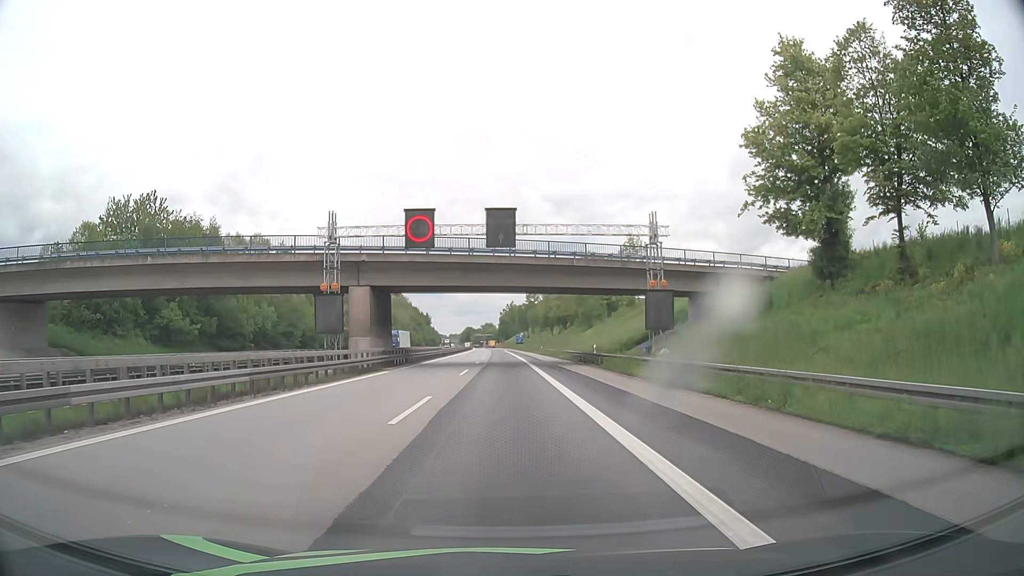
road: motorway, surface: asphalt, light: Day
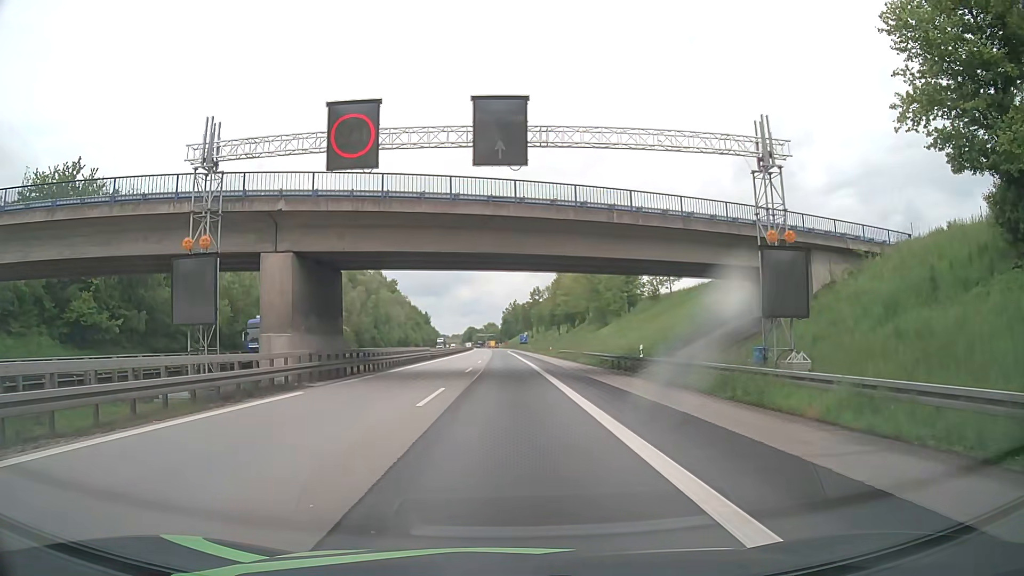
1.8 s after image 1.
(0.0, +14.8) m; 0°
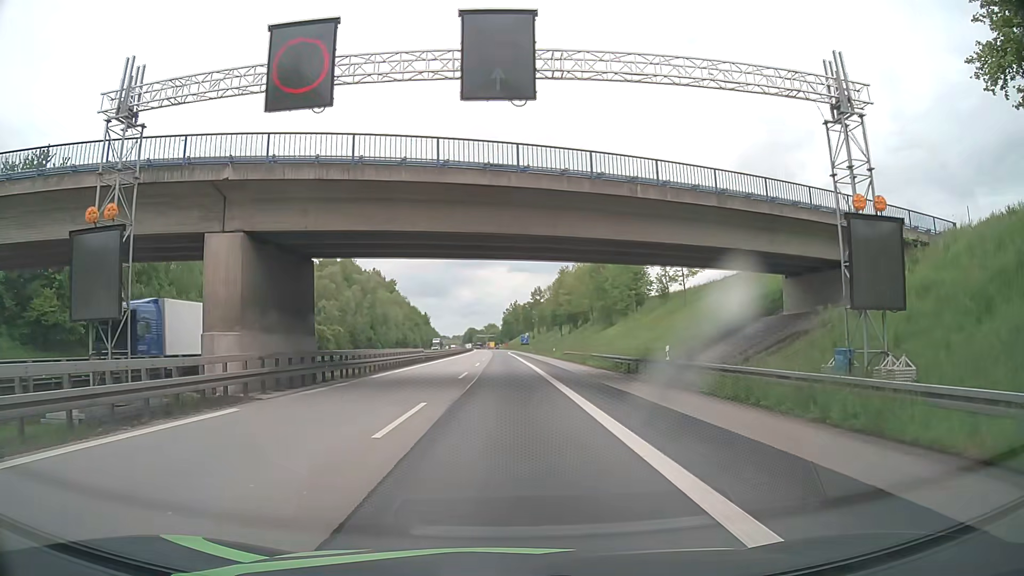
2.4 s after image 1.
(0.0, +4.9) m; 0°
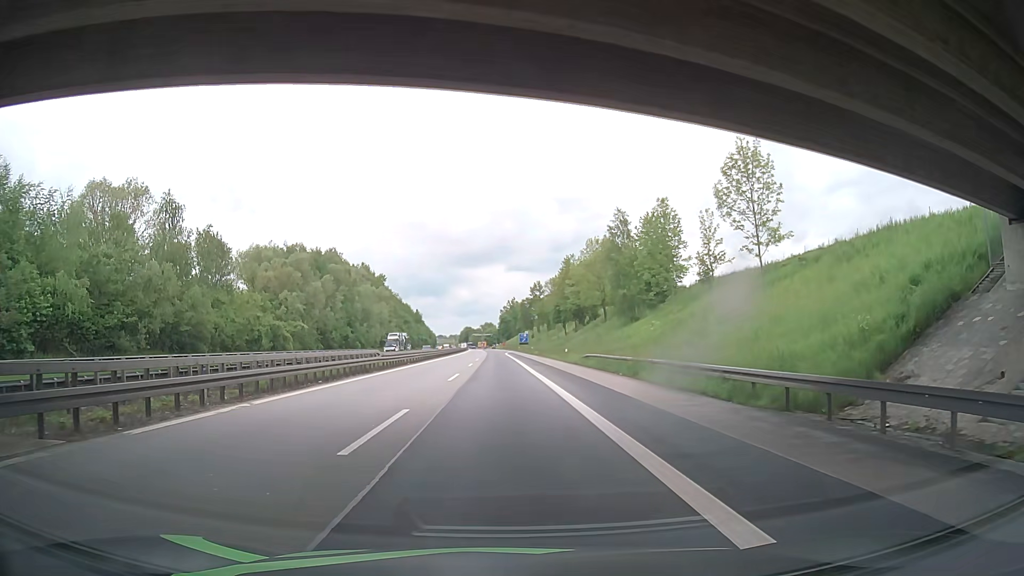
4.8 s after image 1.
(0.0, +19.7) m; 0°
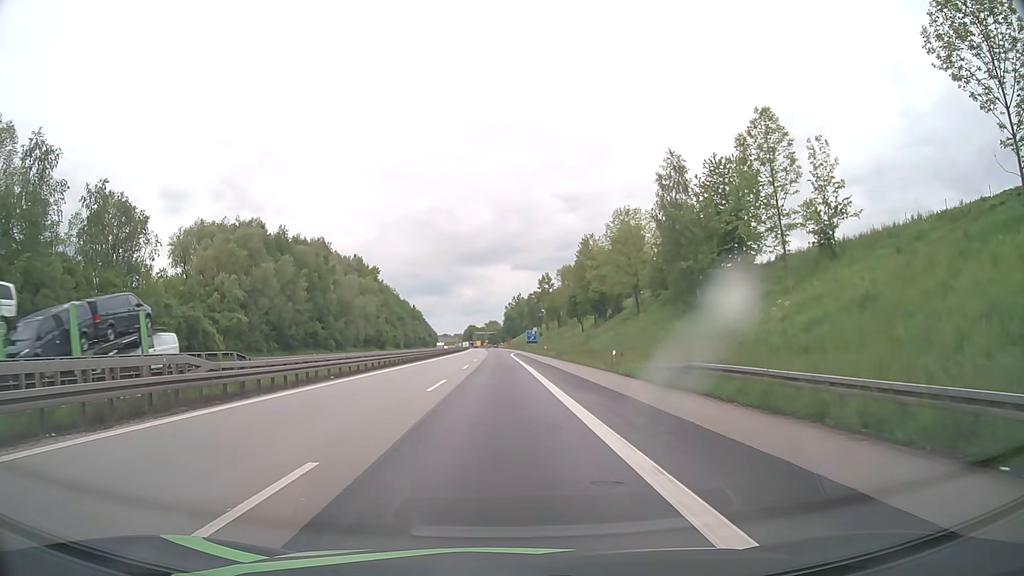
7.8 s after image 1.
(+0.3, +24.8) m; 0°
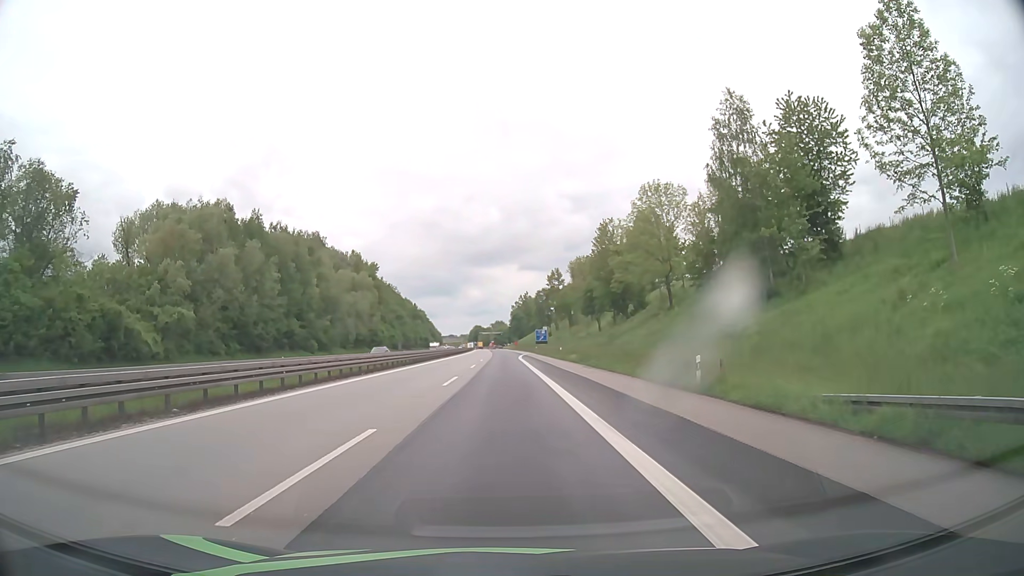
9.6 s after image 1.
(0.0, +14.9) m; 0°
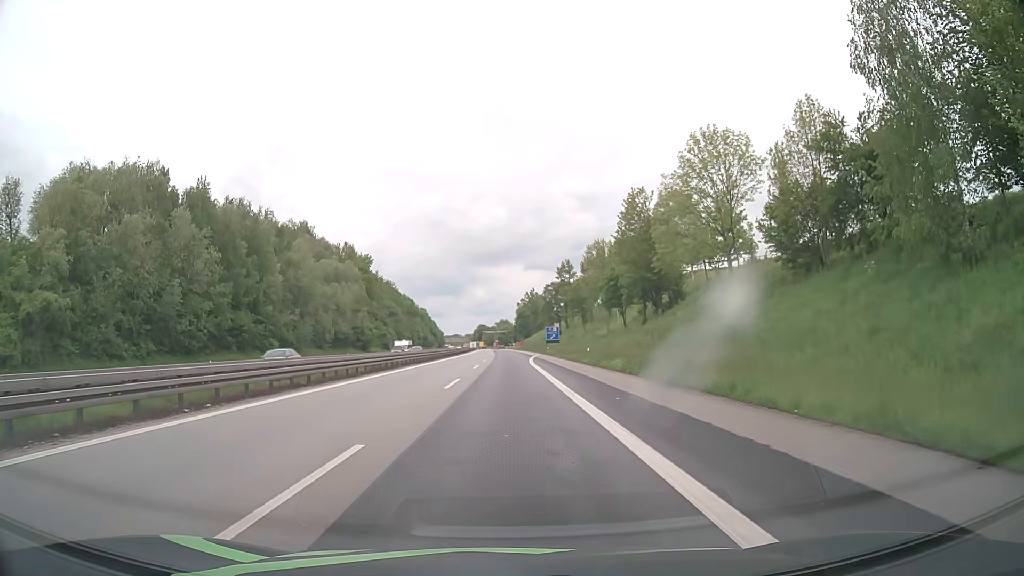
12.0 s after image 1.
(-0.1, +19.9) m; -1°
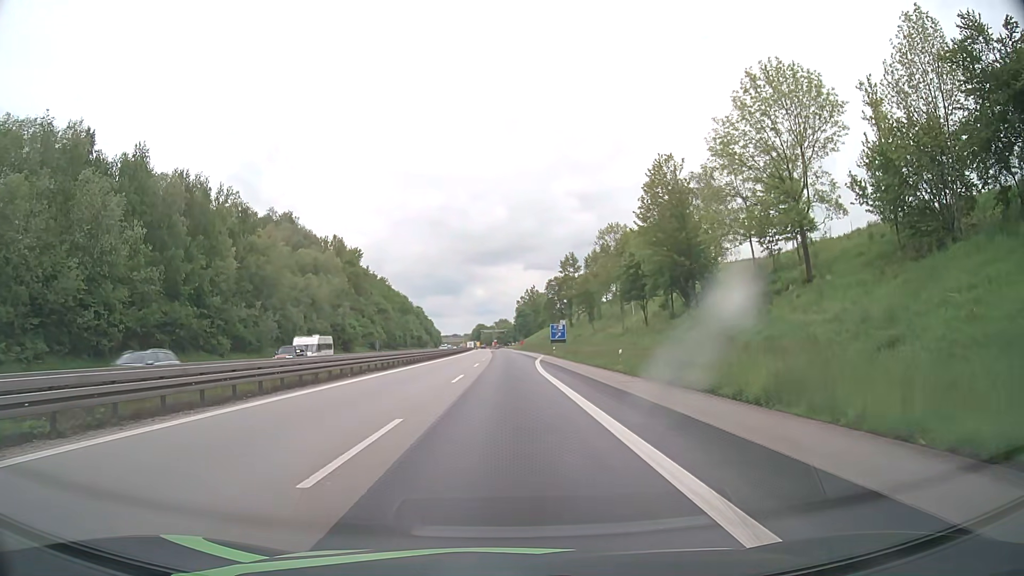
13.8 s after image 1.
(0.0, +14.9) m; +1°
(0, +10) (0, +20) (0, +30) (0, +40) (-1, +50) (-1, +60) (-1, +70) (-1, +80) (-1, +90) (-2, +100) m
